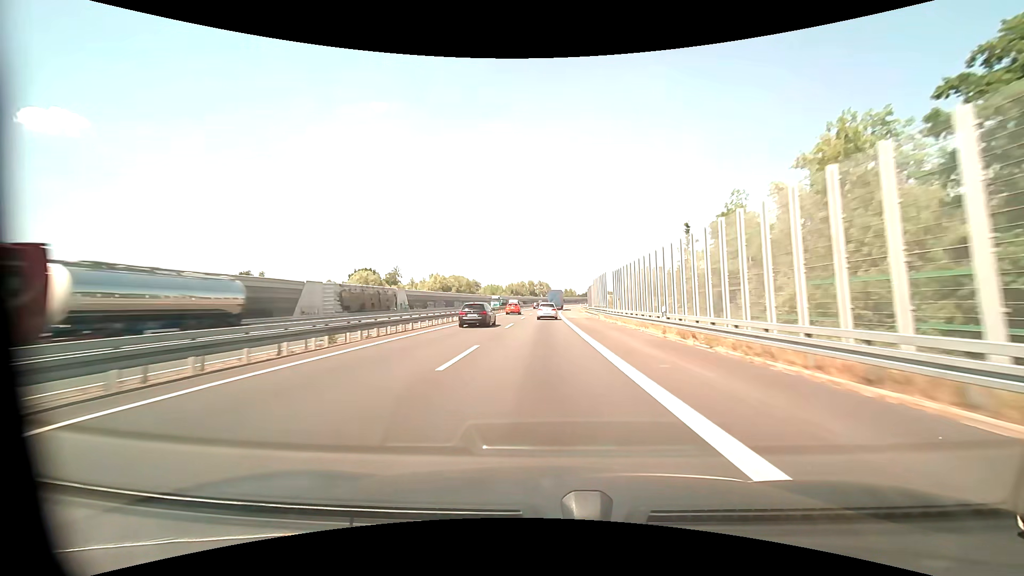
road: motorway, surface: asphalt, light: Day
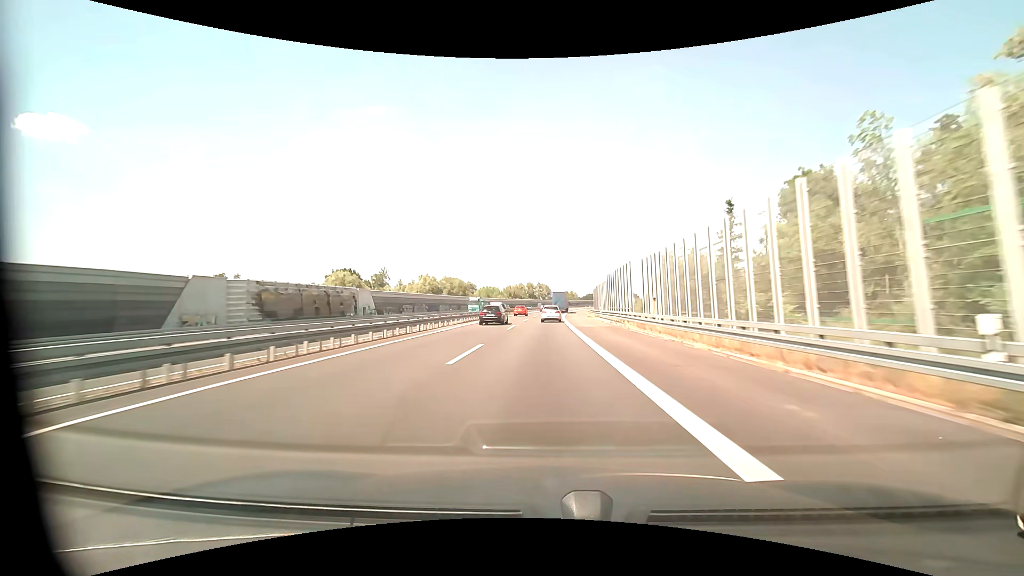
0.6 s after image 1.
(0.0, +16.7) m; 0°
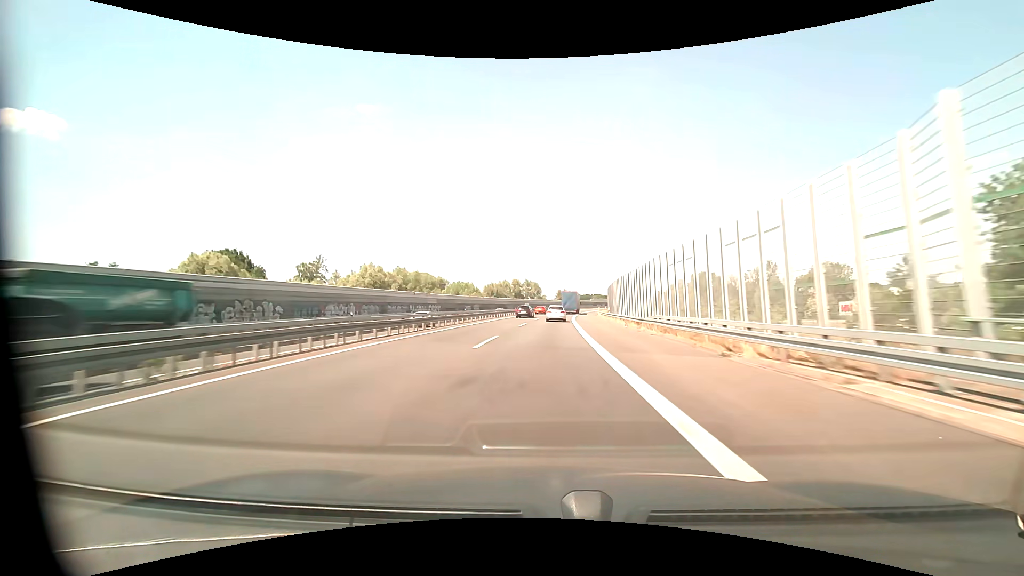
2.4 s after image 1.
(+0.2, +50.1) m; +1°
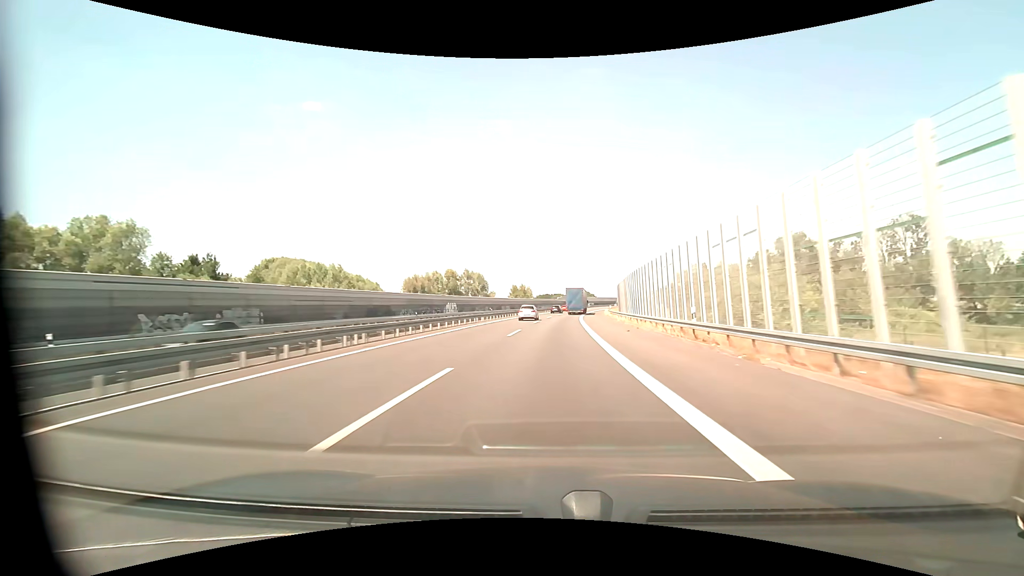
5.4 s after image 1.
(+3.5, +83.4) m; +5°
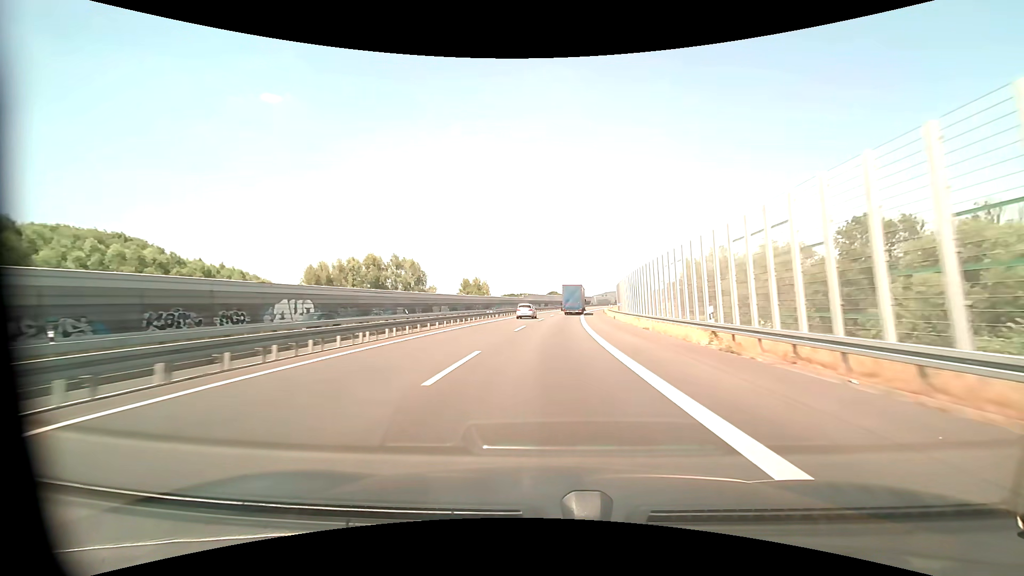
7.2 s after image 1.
(+1.7, +50.6) m; +4°
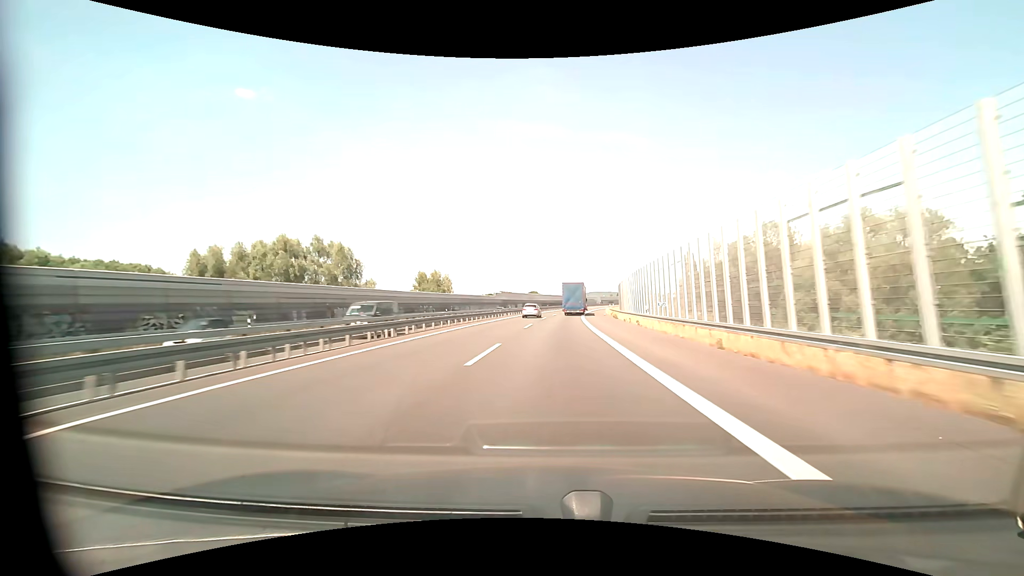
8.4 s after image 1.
(+0.7, +33.4) m; +2°
(0, +10) (0, +20) (+1, +30) (+1, +40) (+1, +50) (+2, +60) (+3, +70) (+4, +80) (+4, +90) (+6, +100) m
